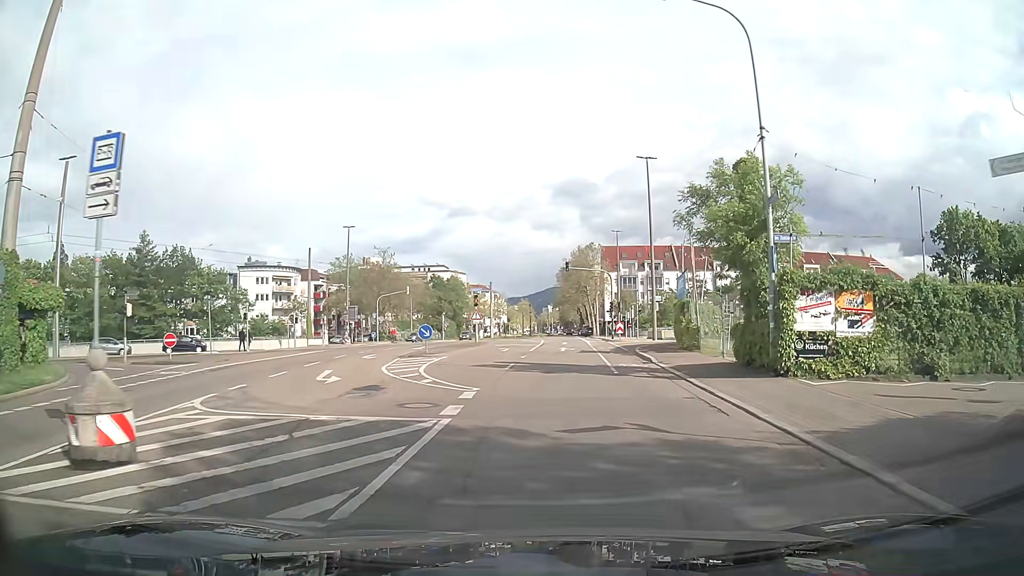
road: tertiary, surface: asphalt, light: Day
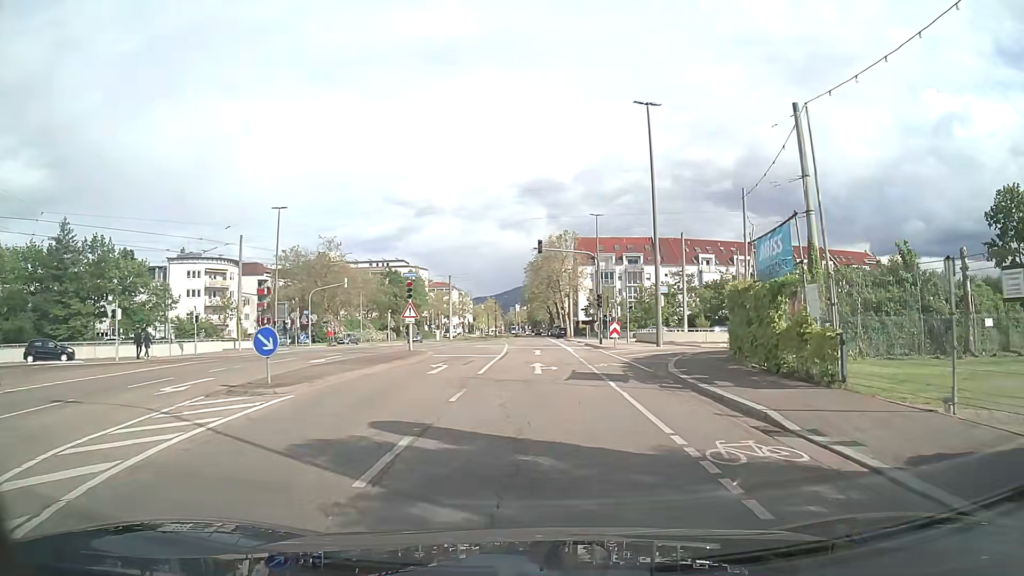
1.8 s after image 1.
(+0.4, +14.0) m; +2°
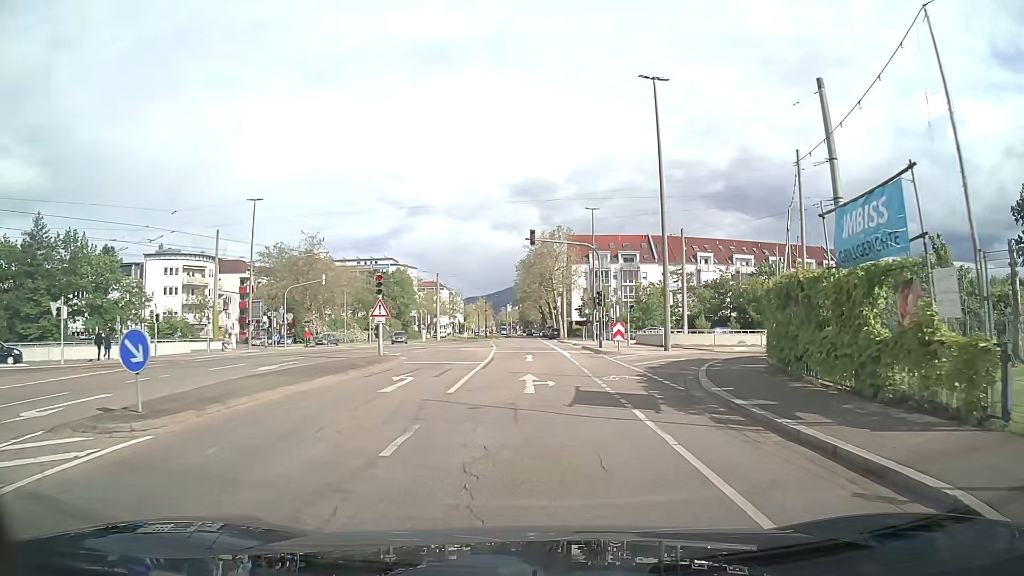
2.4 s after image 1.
(+0.1, +4.7) m; +1°
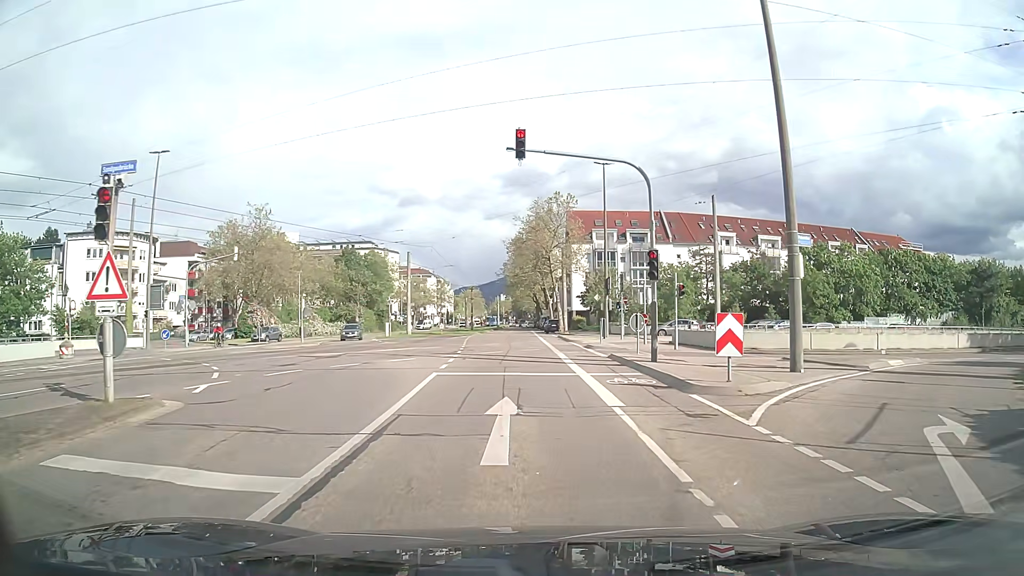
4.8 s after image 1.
(+0.2, +17.6) m; 0°
(0, +10) (0, +20) (0, +30) (0, +40) (0, +50) (0, +60) (0, +70) (0, +80) (0, +90) (0, +100) m
